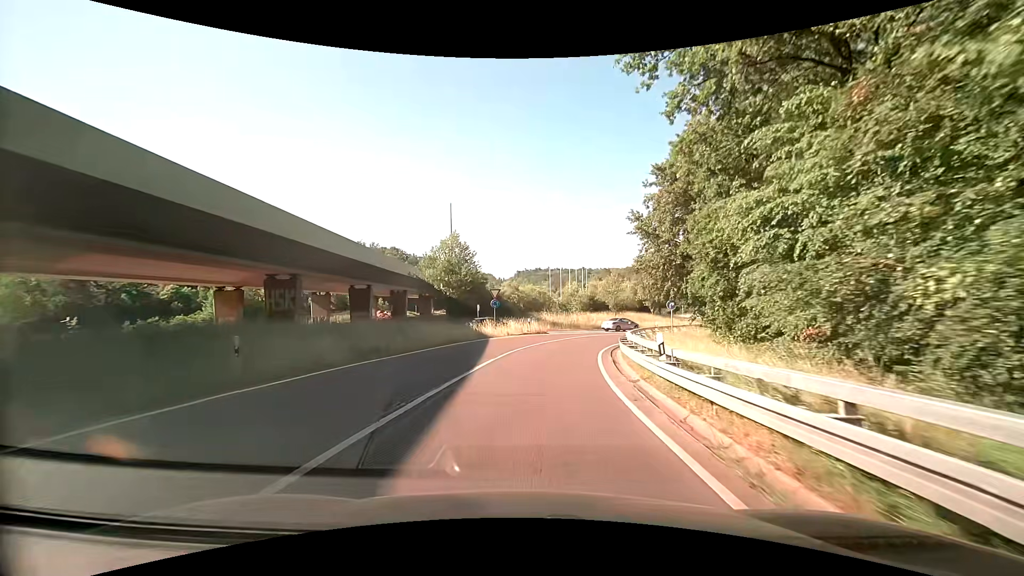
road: trunk_link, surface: asphalt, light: Day
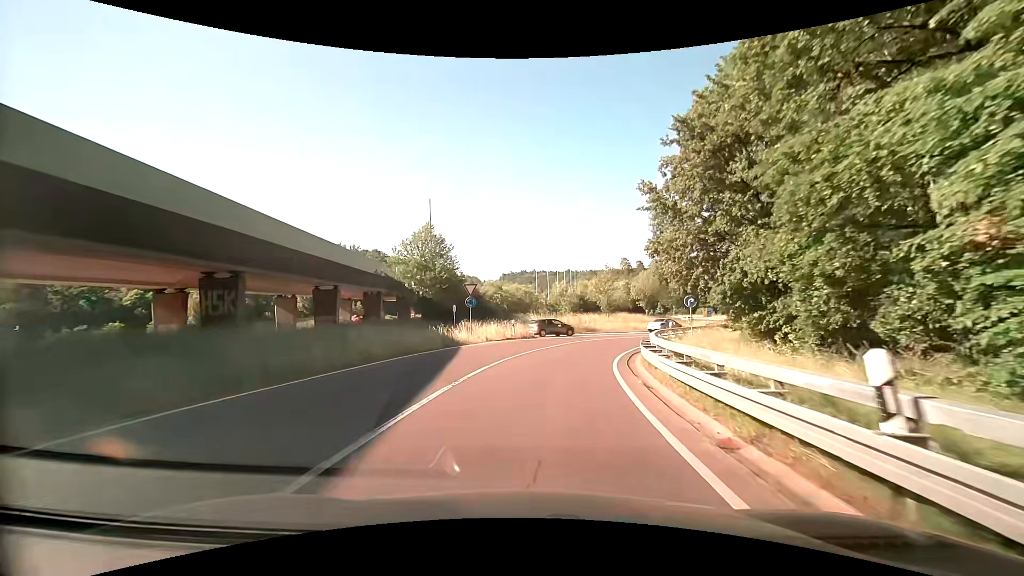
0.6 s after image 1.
(+0.1, +6.8) m; +3°
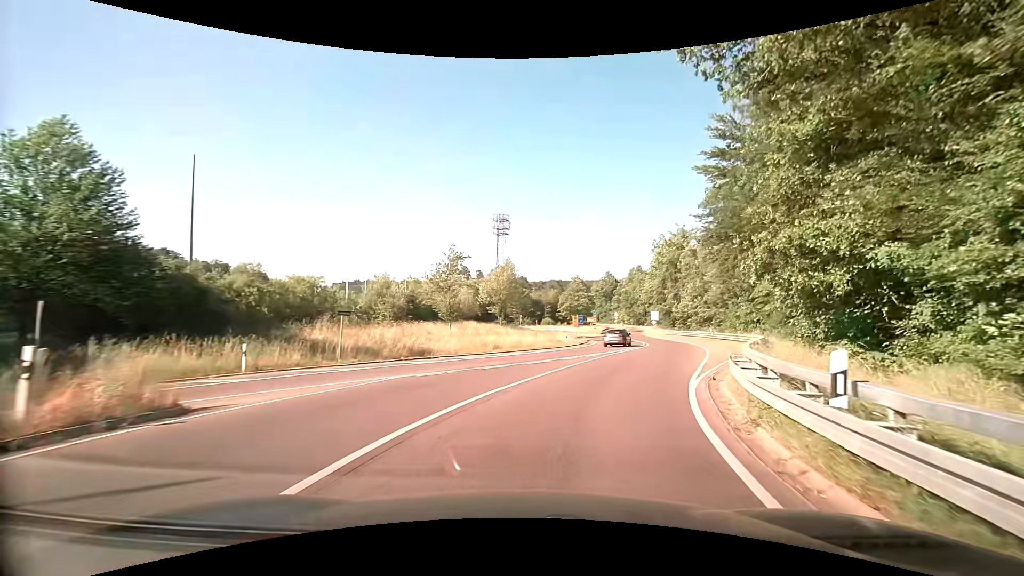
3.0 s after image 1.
(+2.4, +24.0) m; +15°
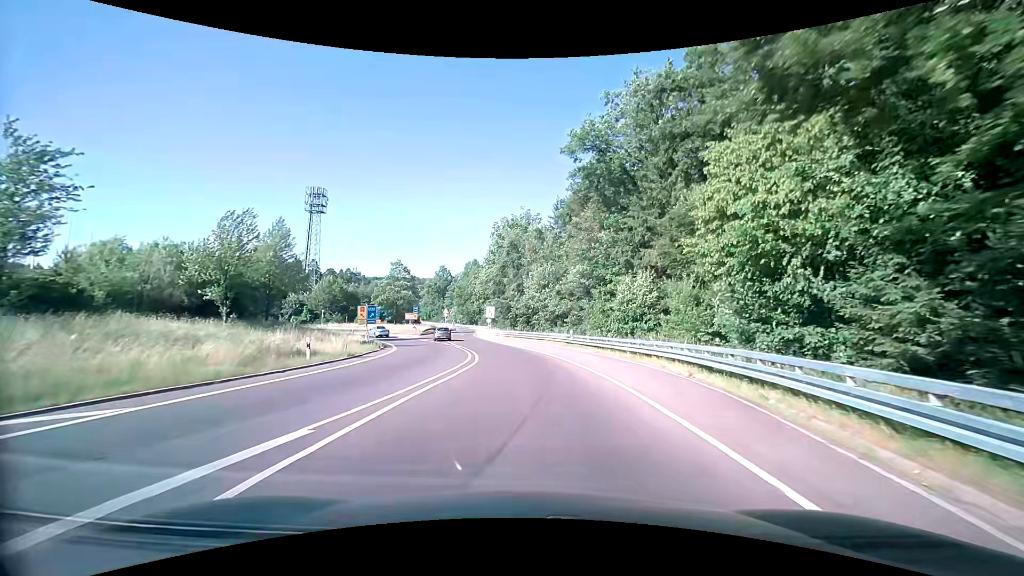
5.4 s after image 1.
(+5.7, +22.3) m; +20°
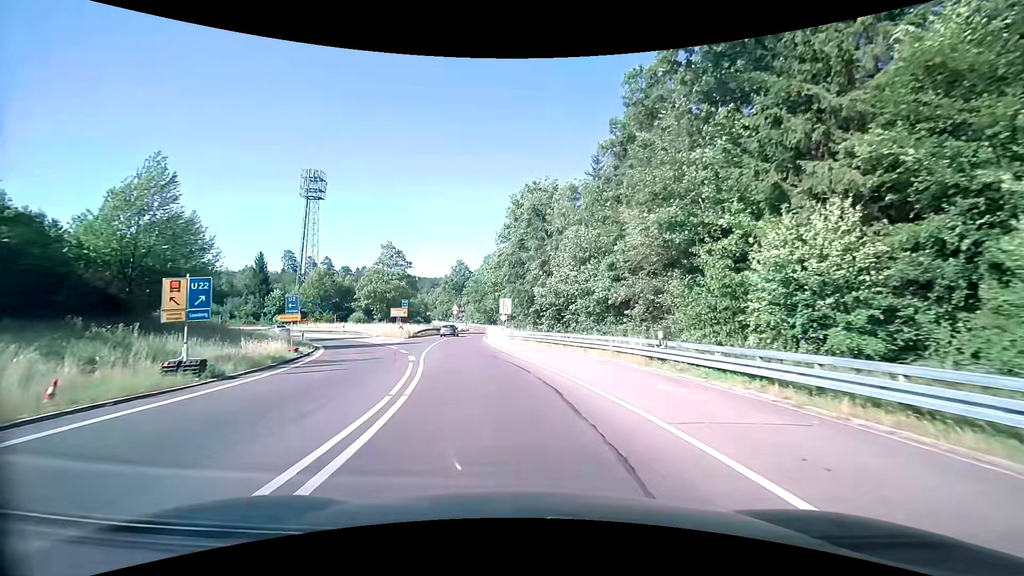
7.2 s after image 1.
(-0.1, +20.1) m; -2°
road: secondary
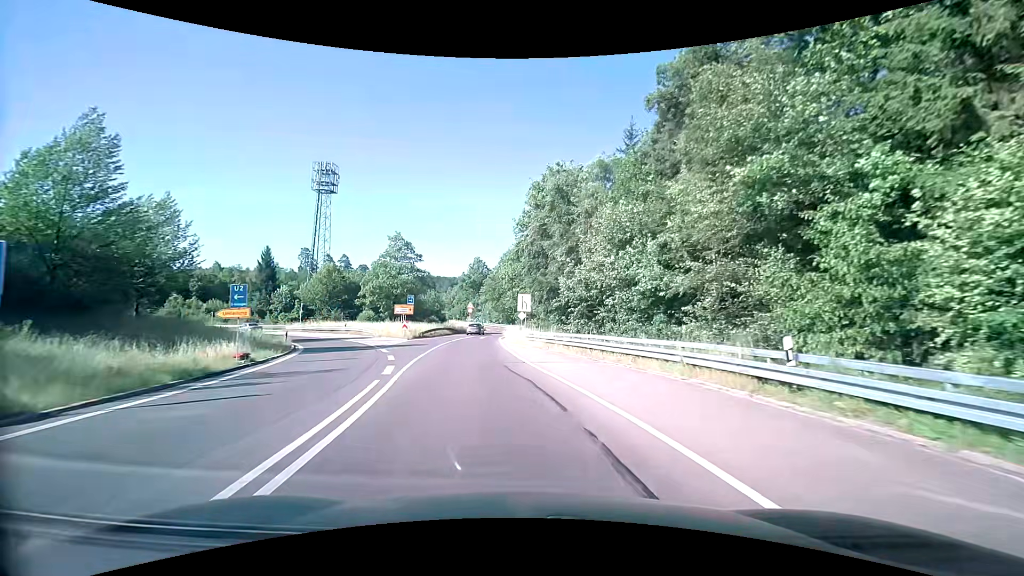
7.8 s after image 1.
(-0.1, +6.8) m; -2°
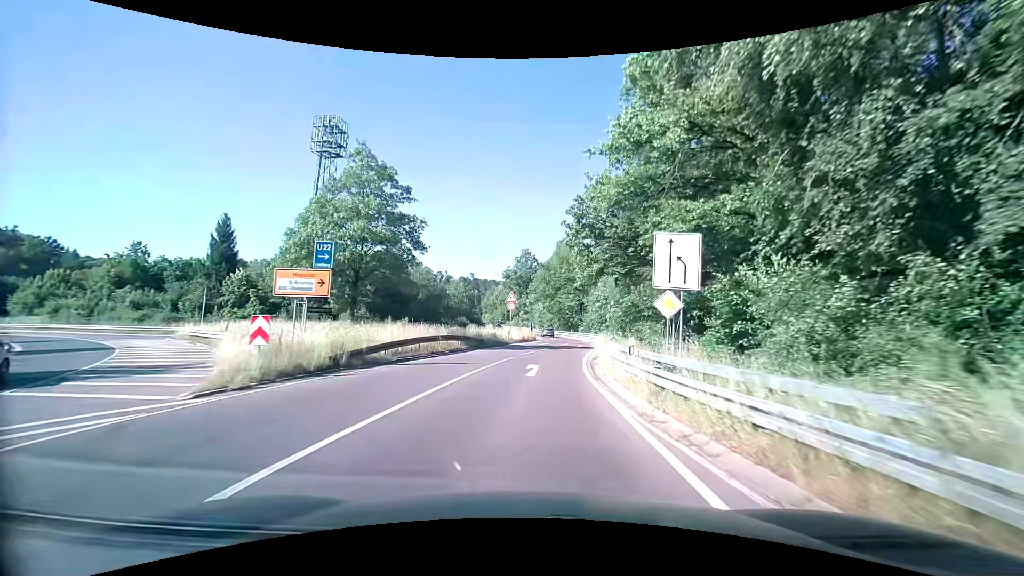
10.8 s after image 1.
(-3.3, +33.1) m; -6°
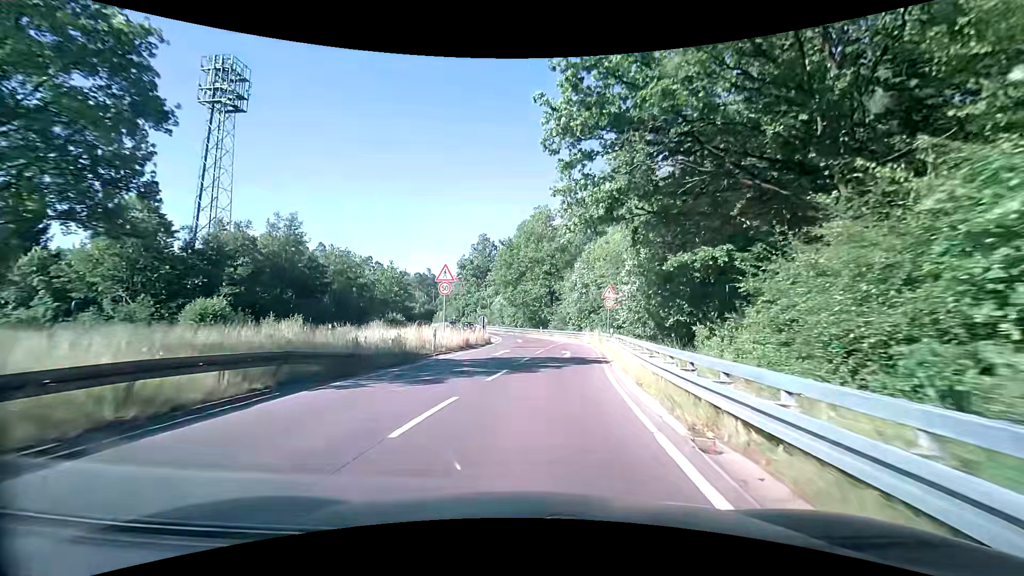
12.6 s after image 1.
(+0.8, +20.0) m; +4°
(0, +10) (0, +20) (0, +30) (0, +40) (0, +50) (-2, +60) (-4, +70) (-7, +79) (-10, +89) (-13, +98) m
